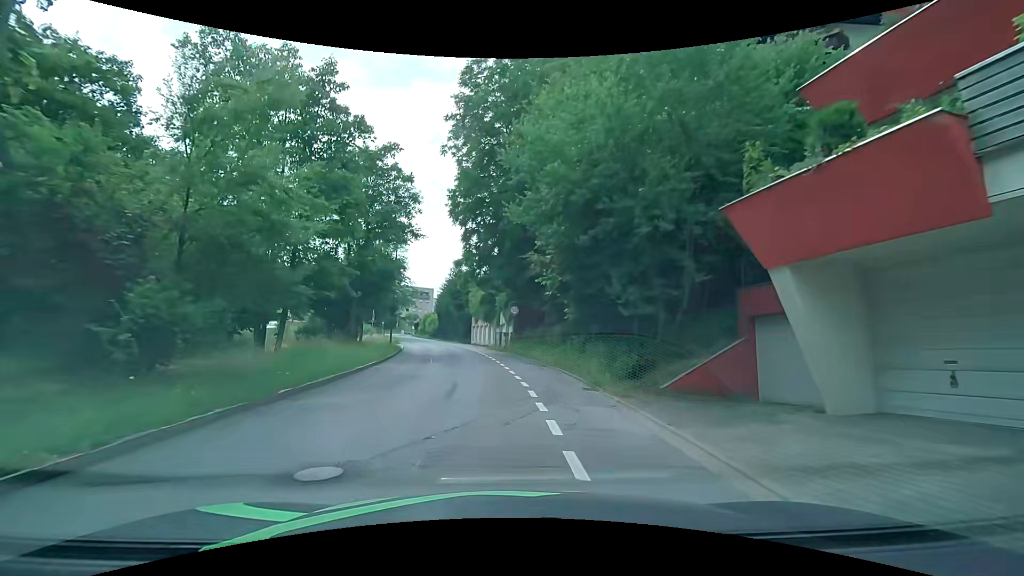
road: tertiary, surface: asphalt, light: Day
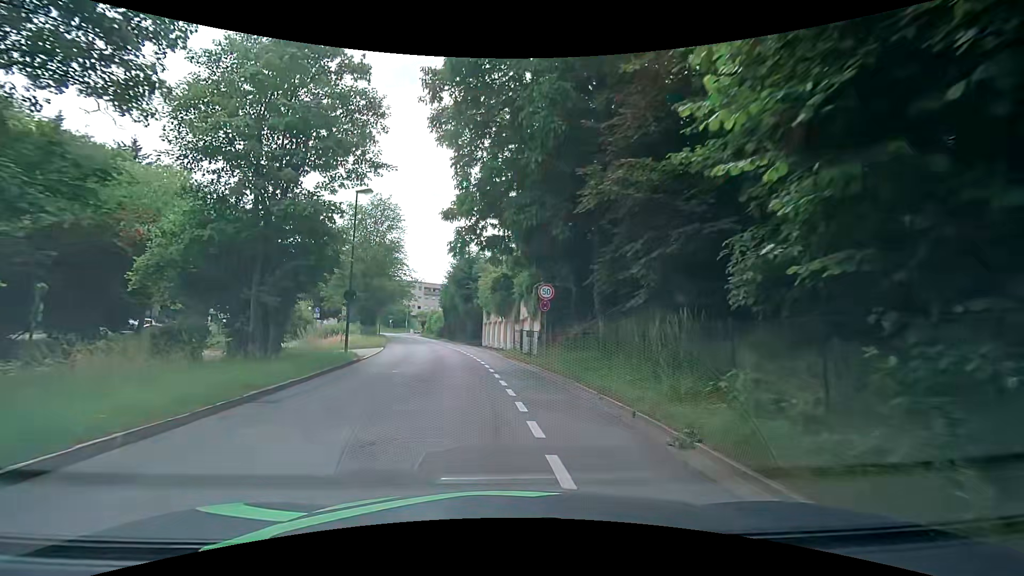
(-0.3, +14.4) m; -2°
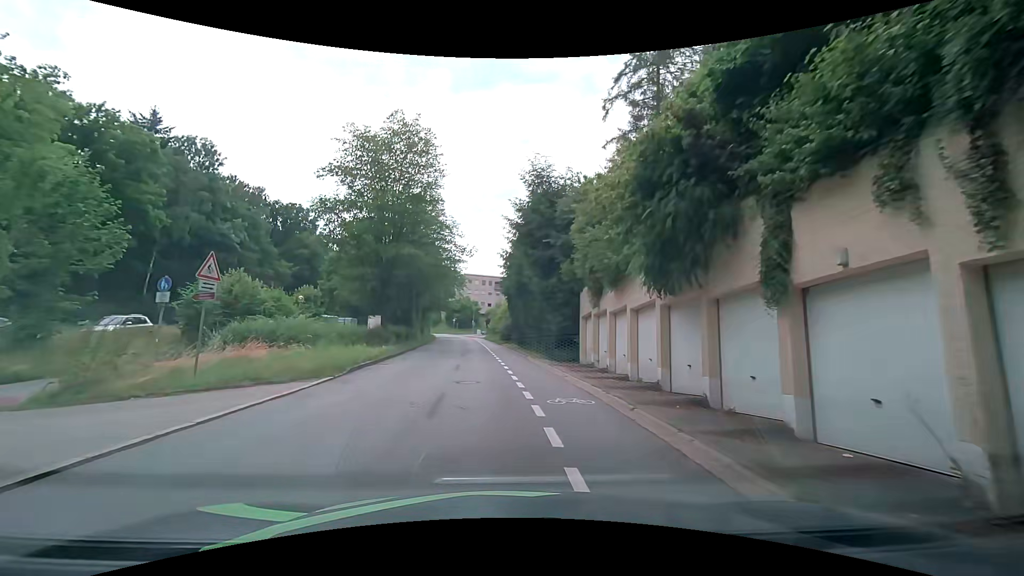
(-1.8, +24.4) m; -8°
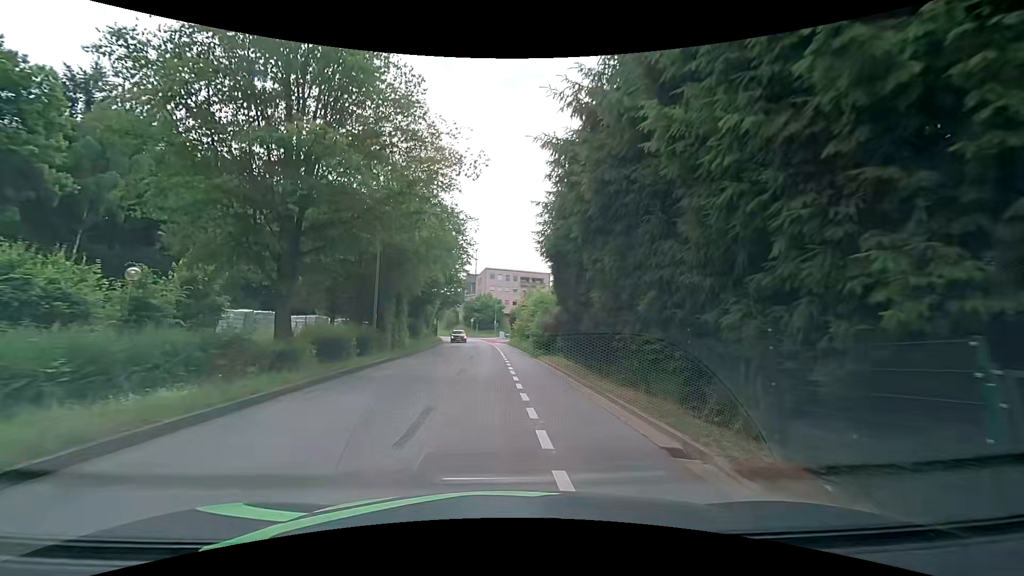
(-1.1, +20.3) m; -4°
(0, +10) (0, +20) (0, +30) (-1, +40) (-1, +50) (-2, +60) (-4, +70) (-6, +80) (-9, +89) (-13, +98) m
